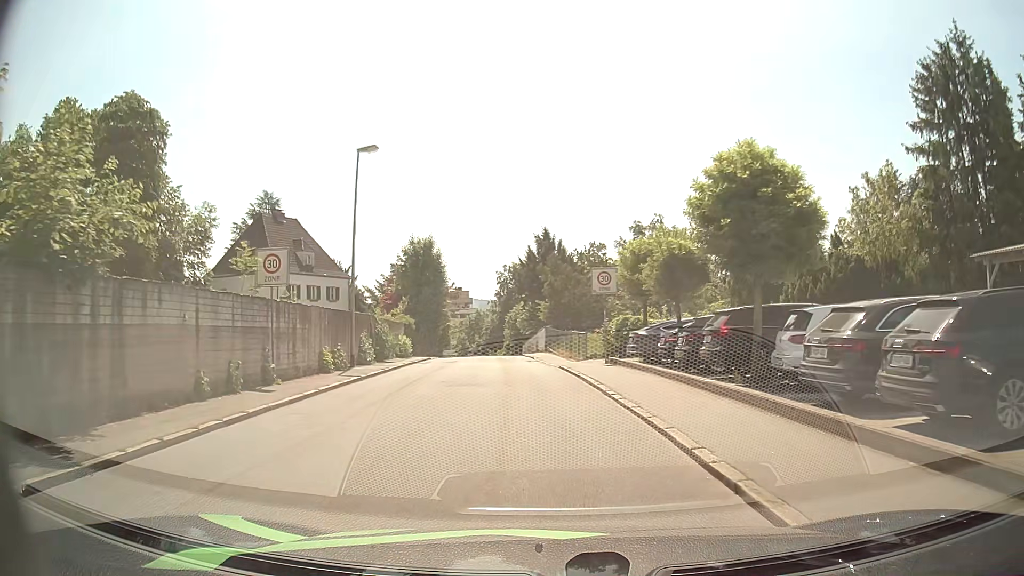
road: residential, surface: asphalt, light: Day
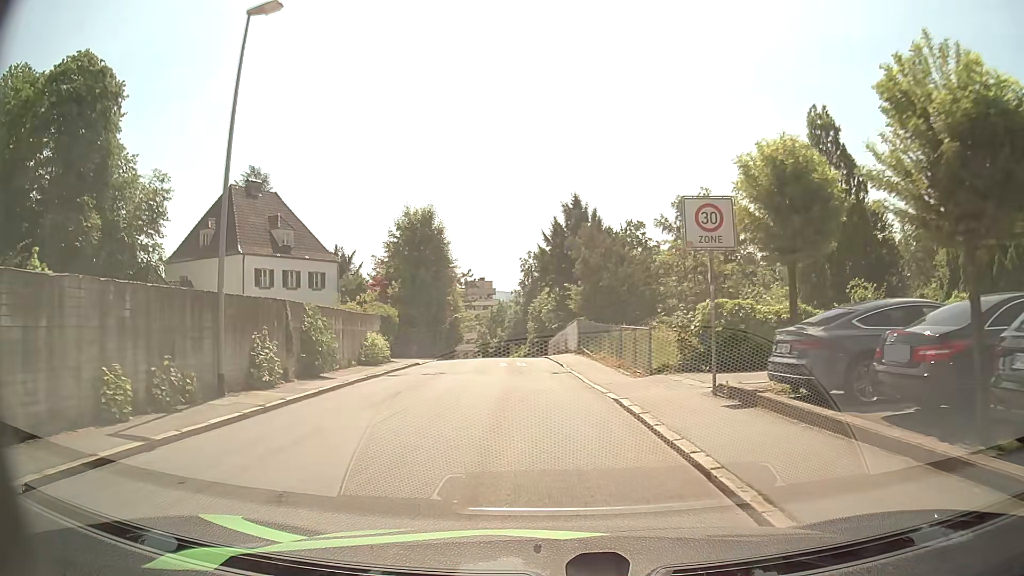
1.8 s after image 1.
(-0.2, +11.9) m; -3°
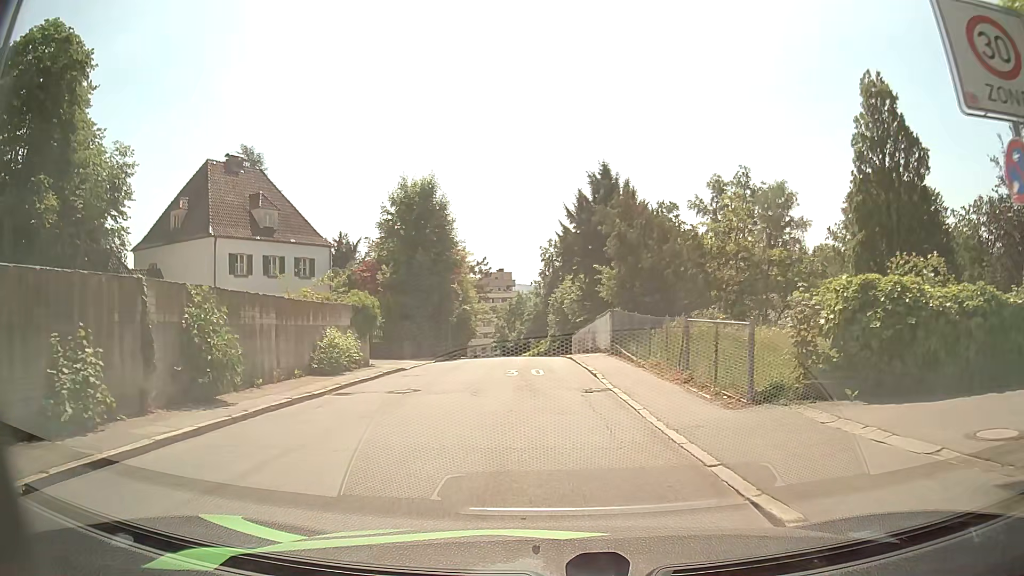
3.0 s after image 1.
(-0.1, +7.4) m; -1°
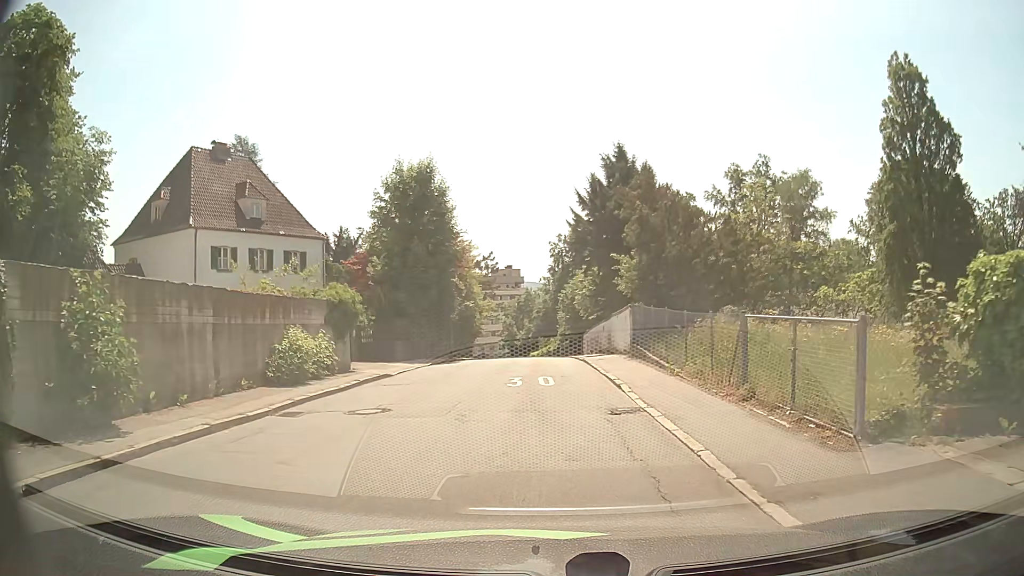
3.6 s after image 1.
(-0.1, +3.6) m; -2°
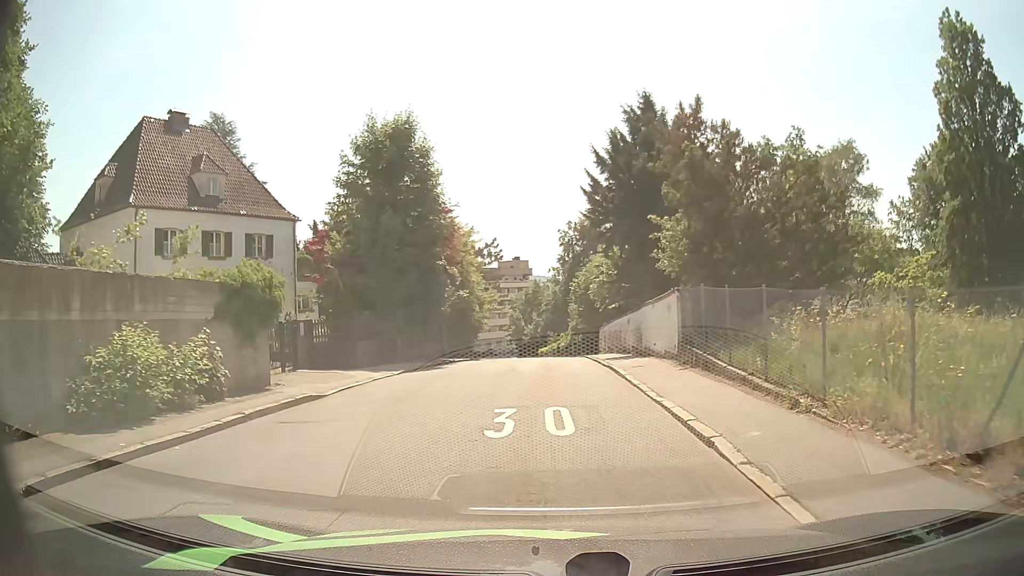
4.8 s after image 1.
(0.0, +7.1) m; -1°
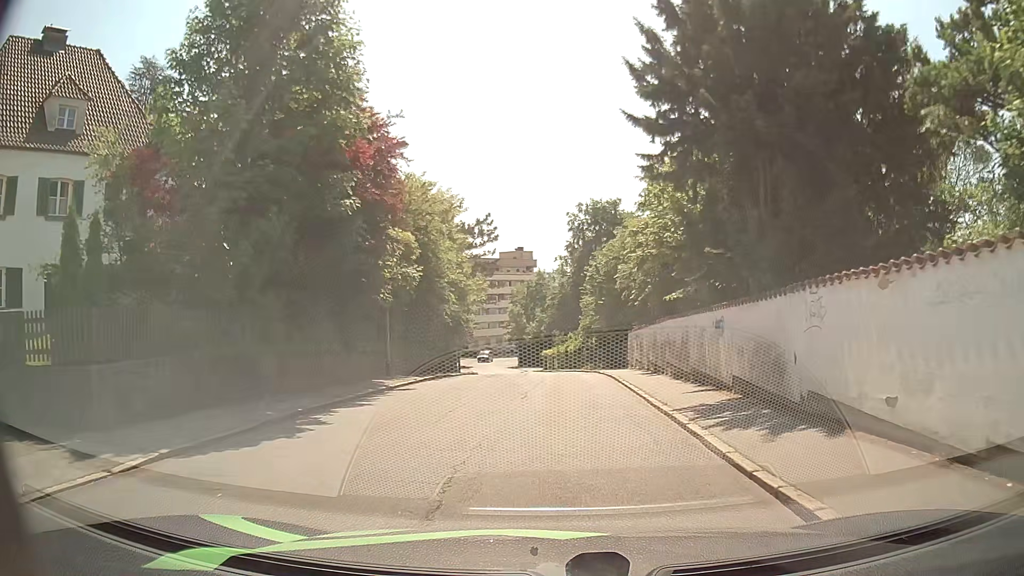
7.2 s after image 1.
(-0.1, +13.9) m; 0°
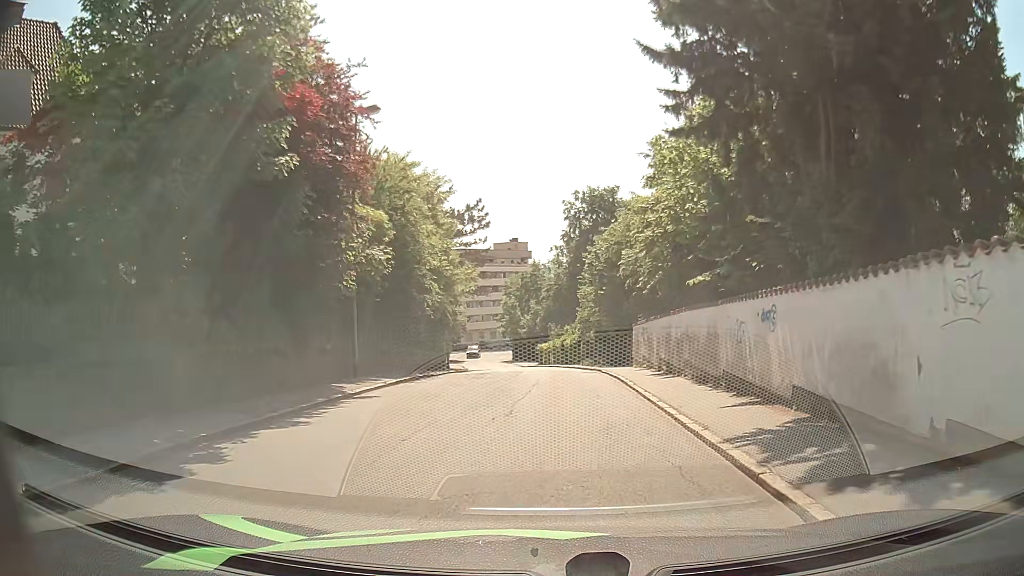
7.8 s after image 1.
(0.0, +3.4) m; 0°
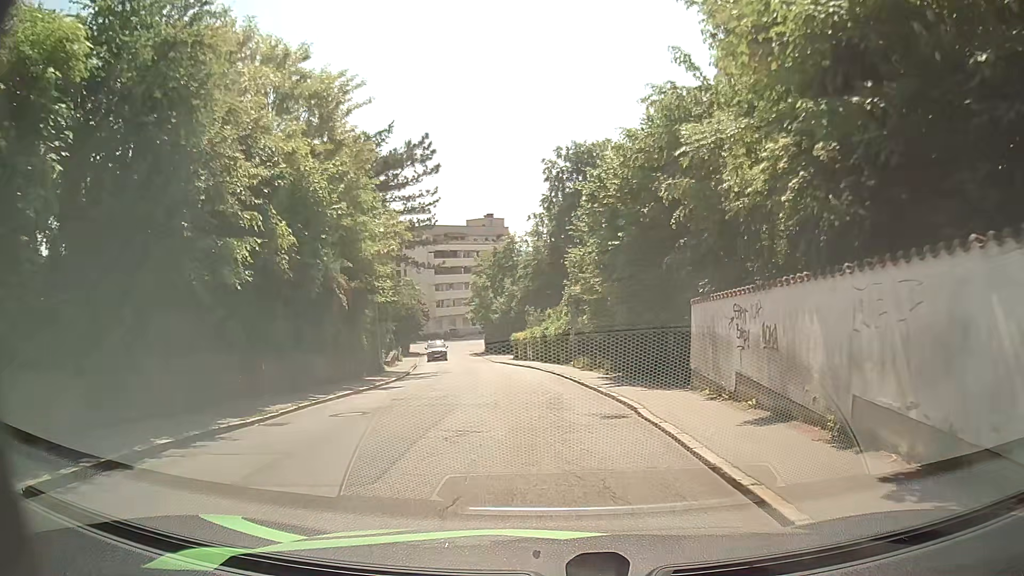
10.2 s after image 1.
(+0.4, +14.9) m; +1°
(0, +10) (0, +20) (-1, +30) (-3, +40) (-5, +50) (-6, +60) (-8, +69) (-9, +79) (-9, +89) (-7, +99) m
